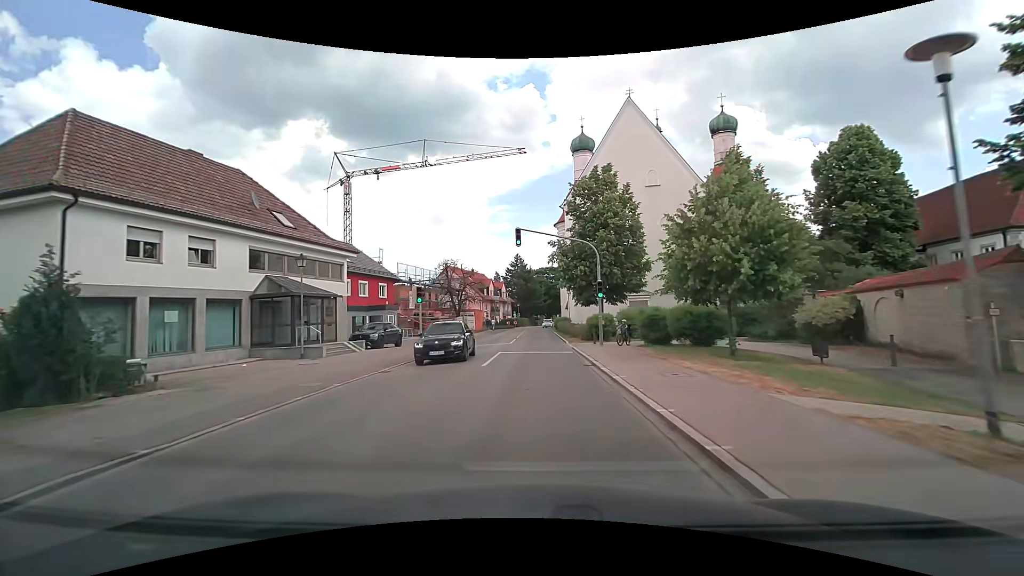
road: tertiary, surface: asphalt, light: Day
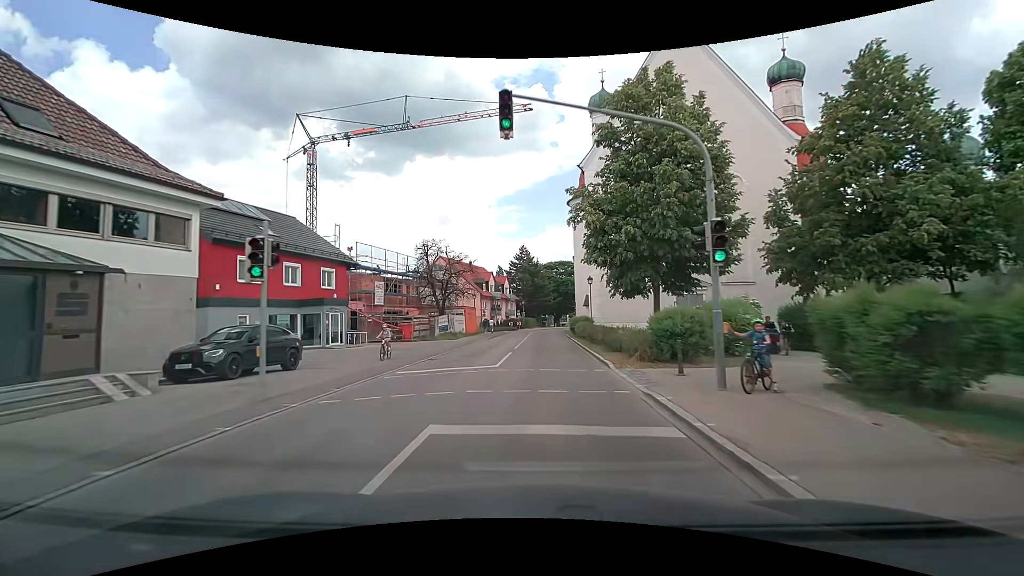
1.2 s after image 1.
(-0.1, +15.0) m; -1°
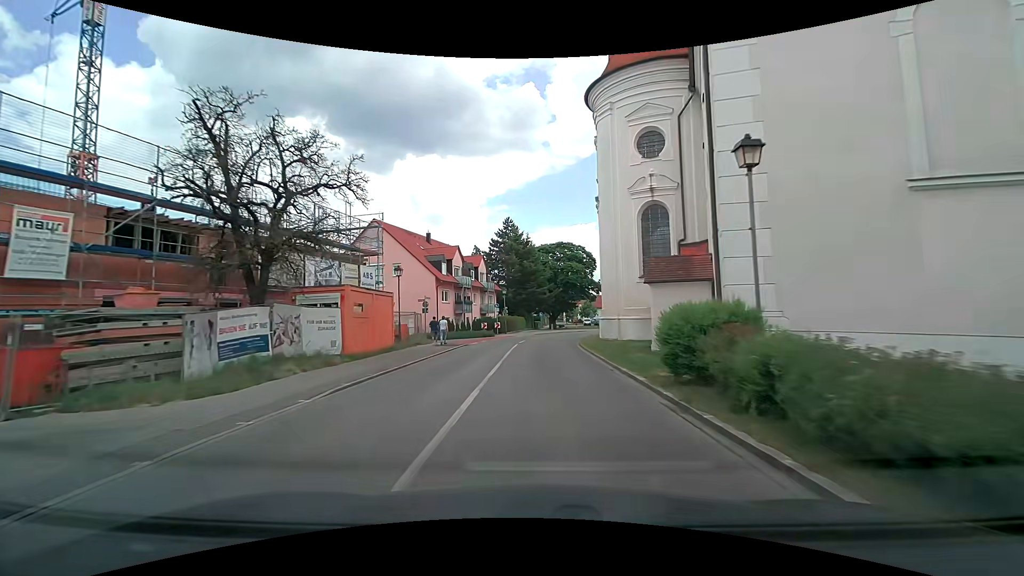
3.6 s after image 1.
(0.0, +29.8) m; +1°
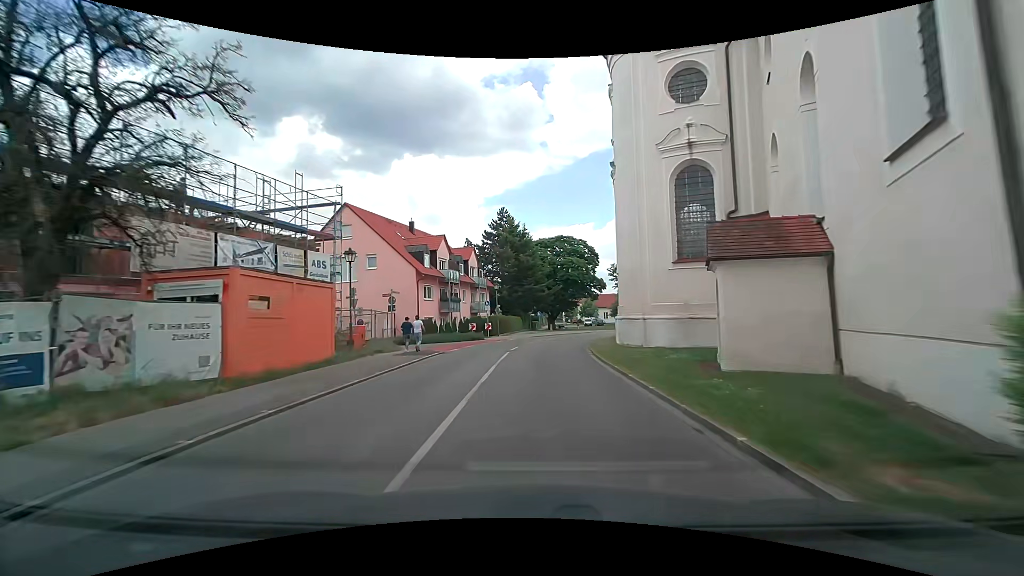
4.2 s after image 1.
(0.0, +7.2) m; 0°
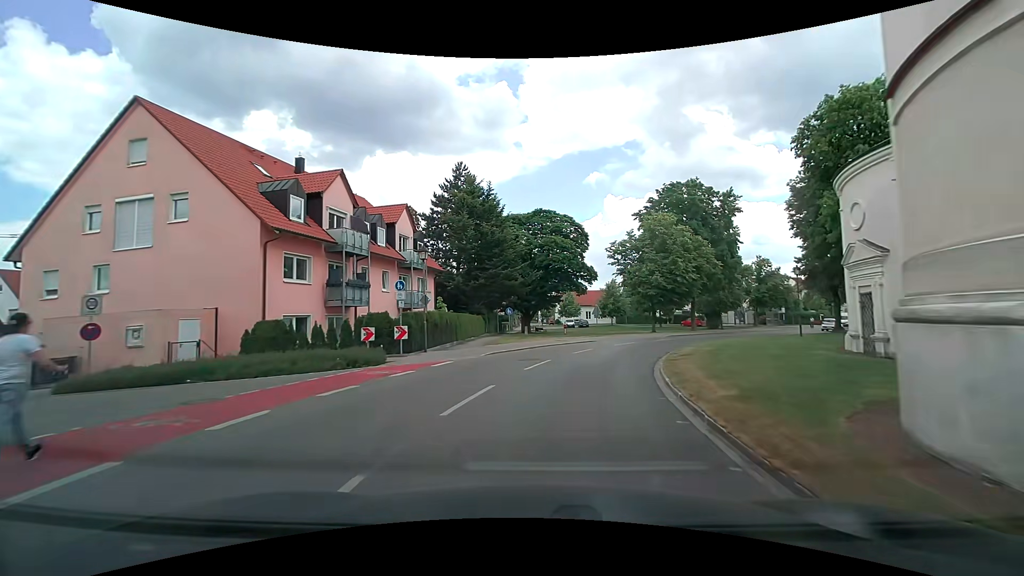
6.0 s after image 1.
(+0.3, +20.8) m; +2°
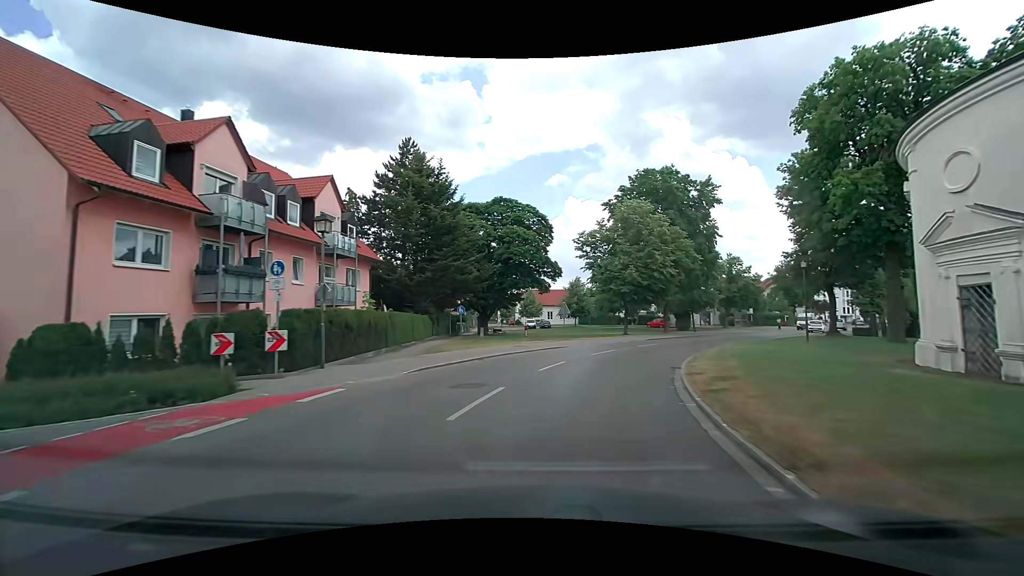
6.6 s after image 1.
(+0.2, +6.5) m; +4°
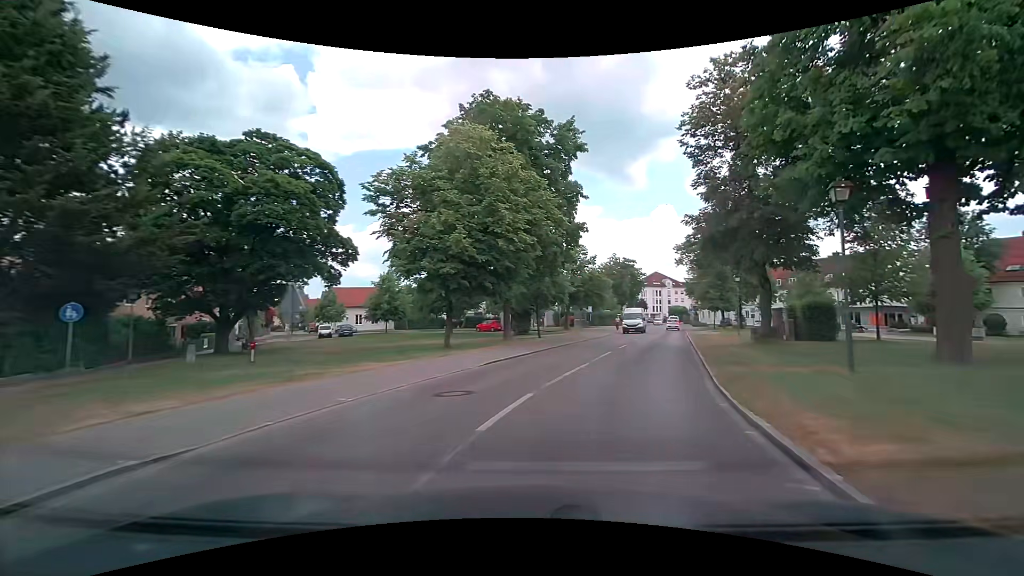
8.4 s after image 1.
(+2.8, +18.4) m; +19°
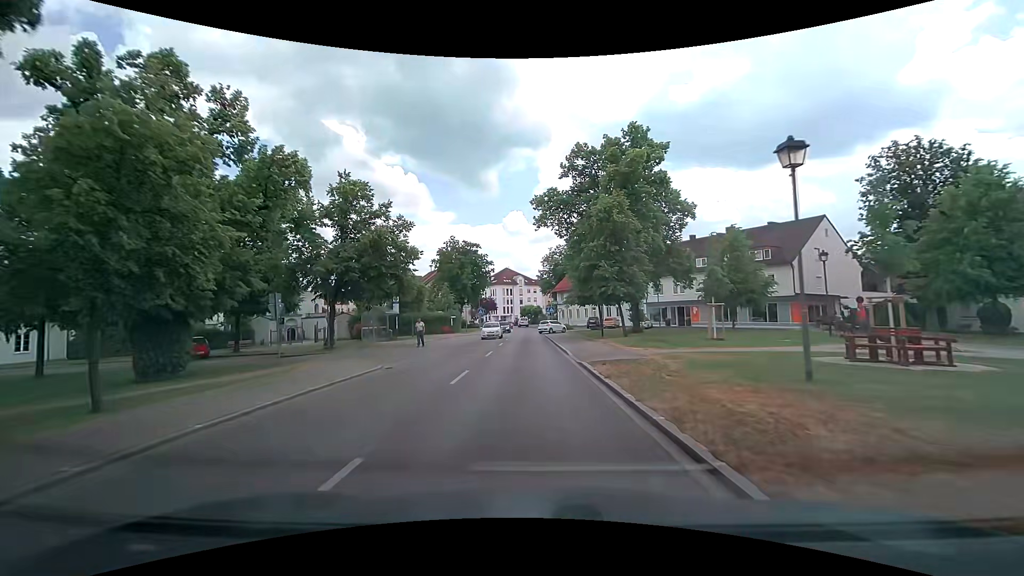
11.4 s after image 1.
(+7.3, +29.8) m; +18°
(0, +10) (0, +20) (0, +30) (0, +40) (-1, +50) (-1, +60) (-1, +70) (-1, +80) (-2, +90) (-2, +100) m
